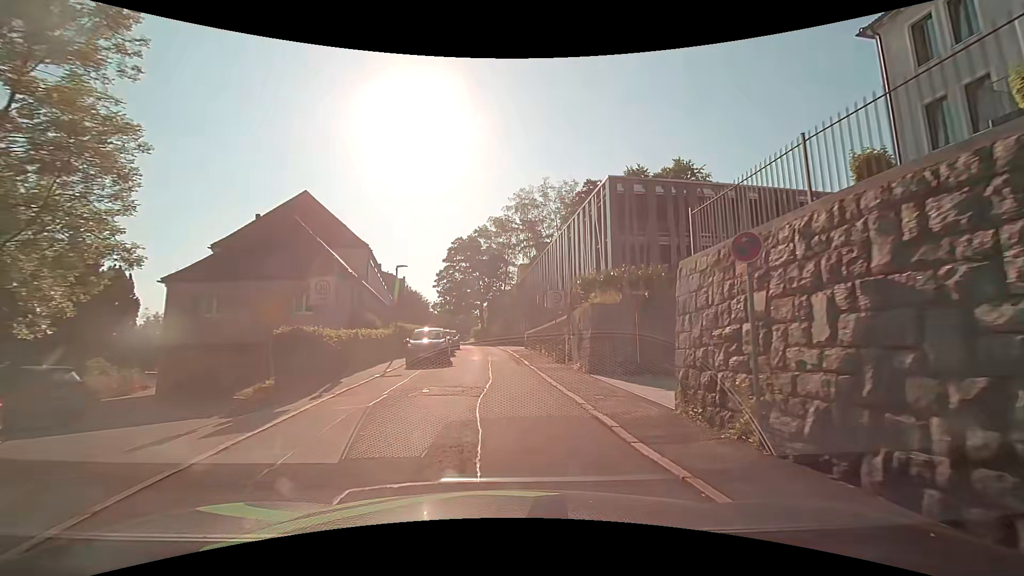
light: Day
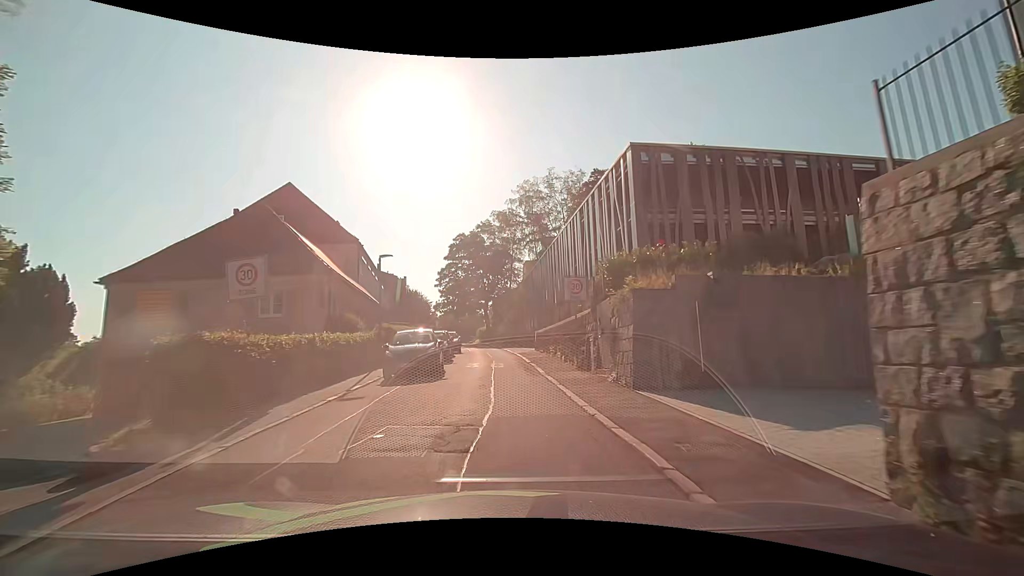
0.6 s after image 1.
(-0.1, +4.8) m; -2°
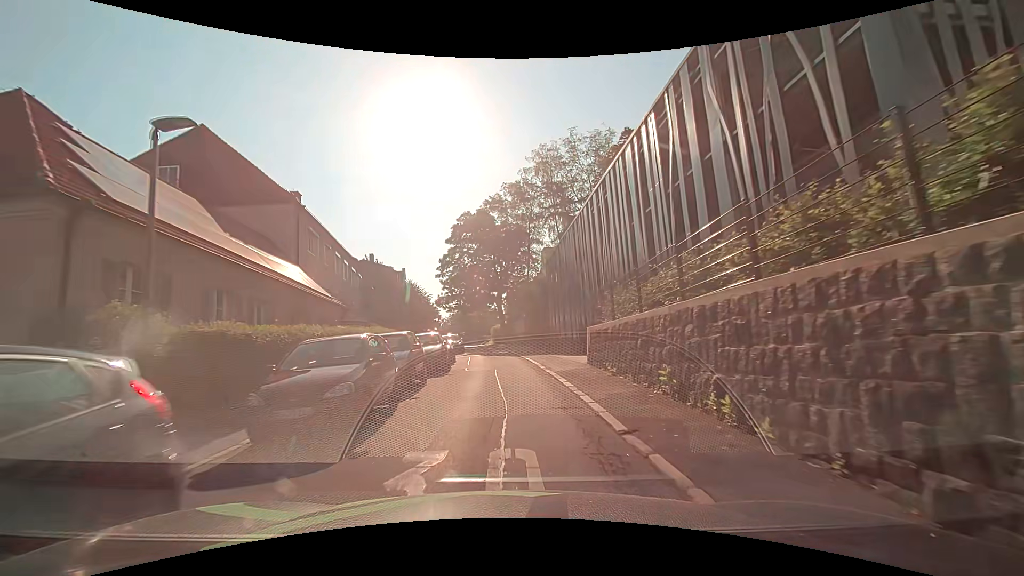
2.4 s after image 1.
(-0.4, +15.5) m; -2°
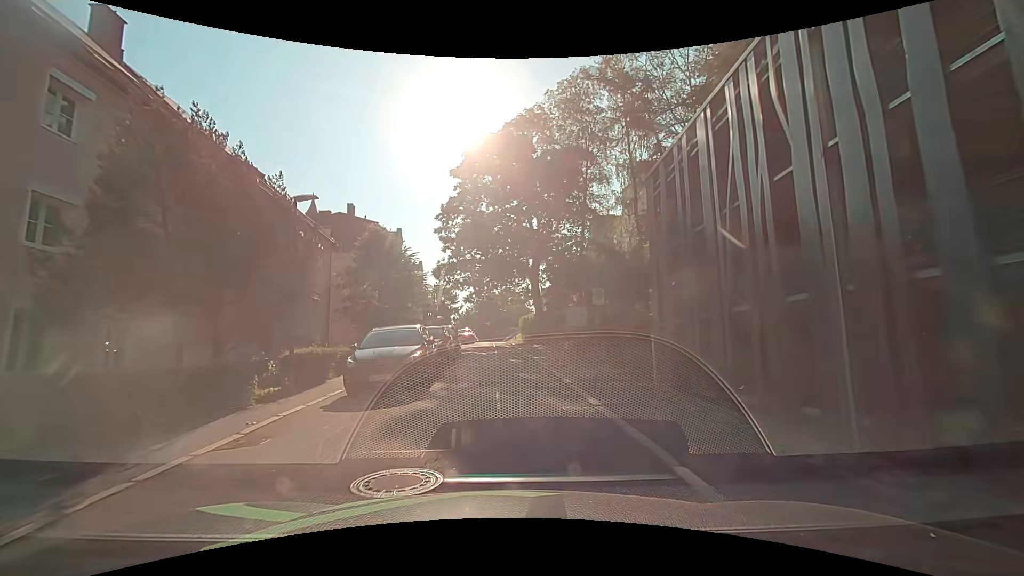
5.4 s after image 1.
(-0.8, +25.6) m; -3°
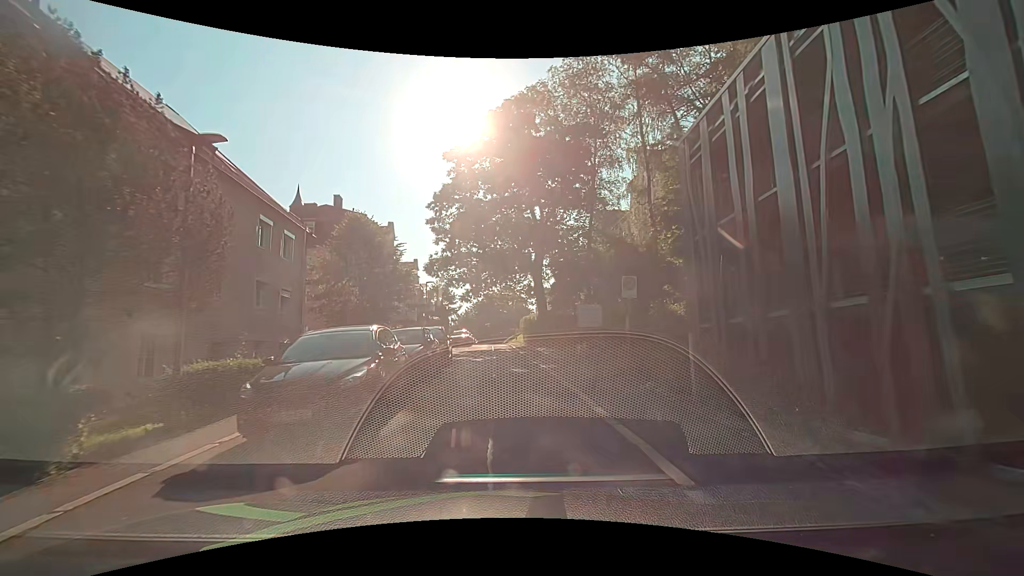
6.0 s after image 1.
(0.0, +4.2) m; -1°
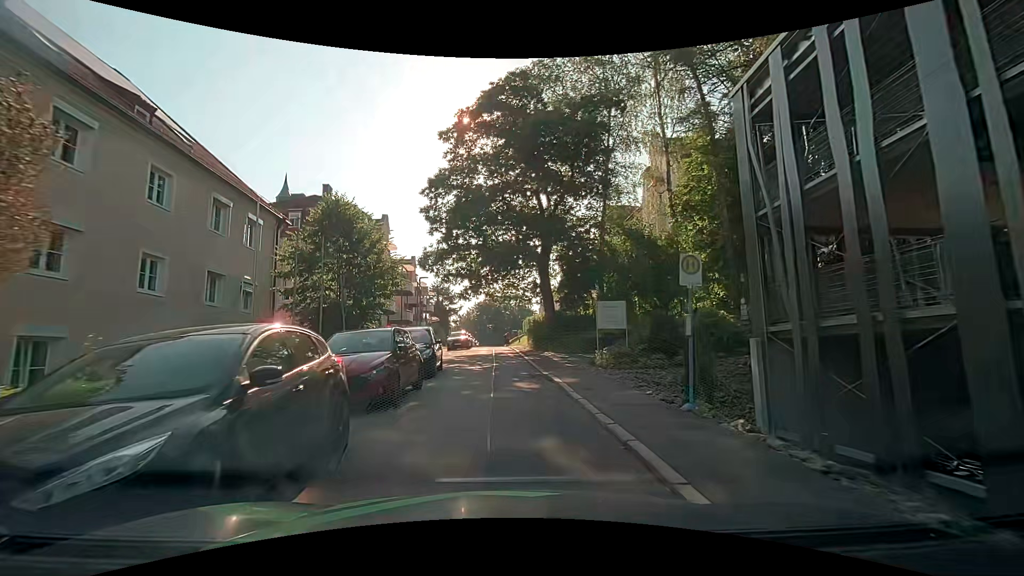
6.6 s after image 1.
(0.0, +4.0) m; 0°
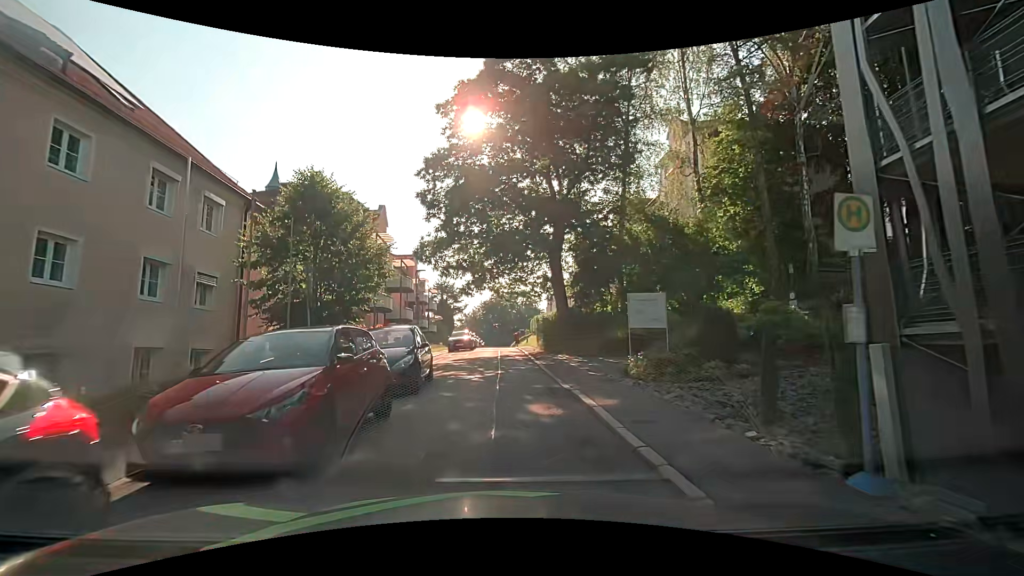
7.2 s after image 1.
(0.0, +3.8) m; -1°
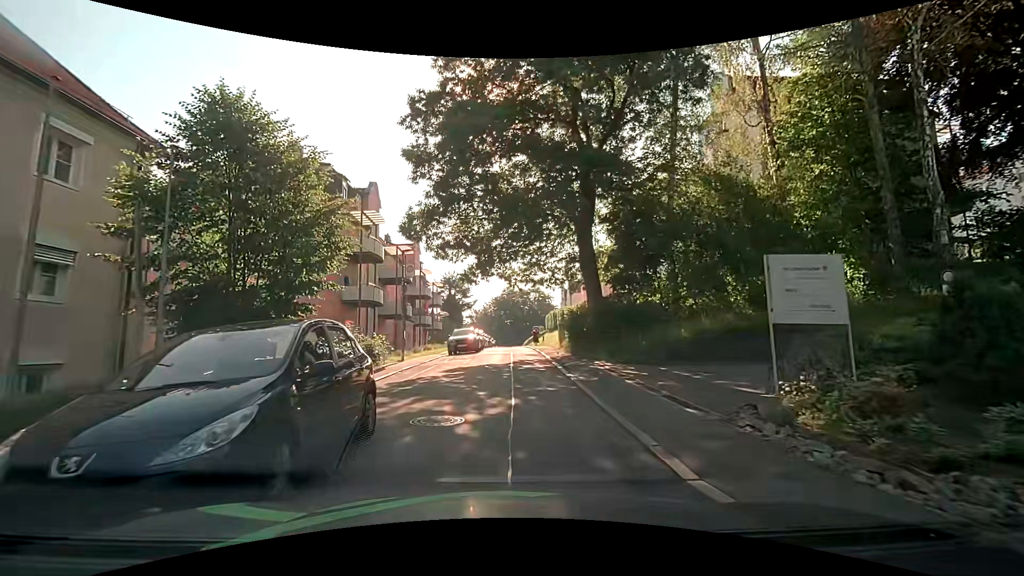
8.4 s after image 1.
(0.0, +7.0) m; -1°
